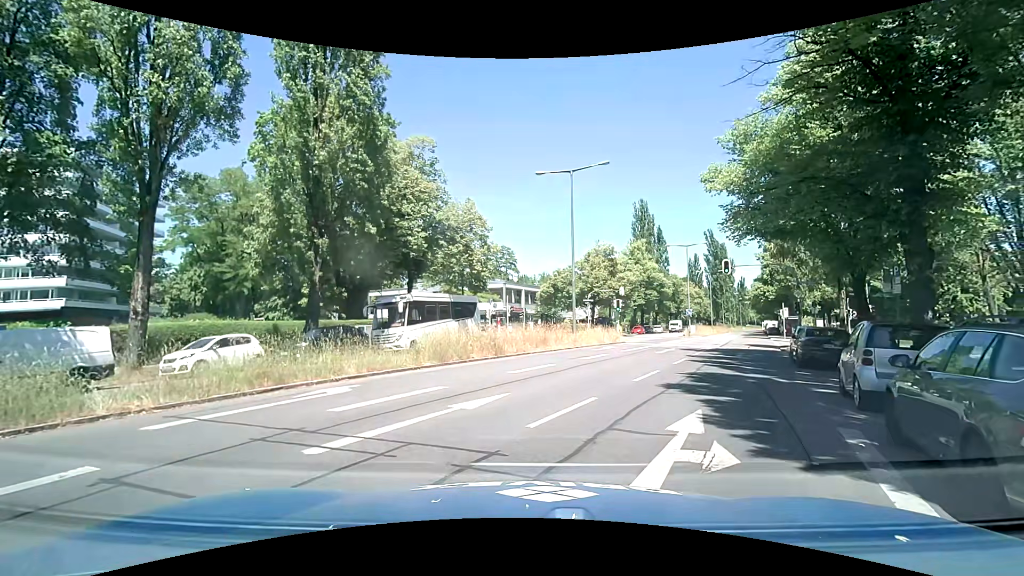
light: Day
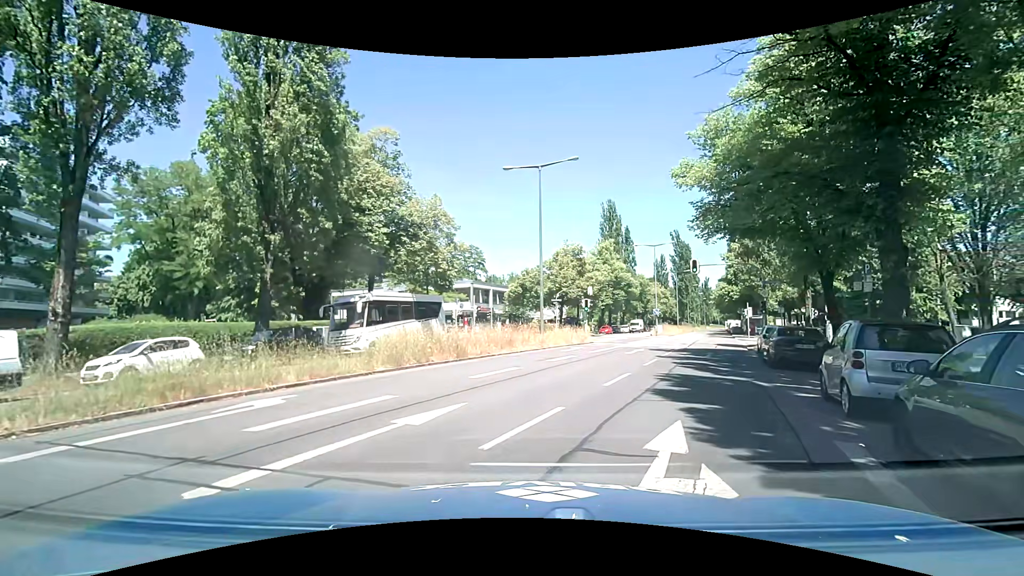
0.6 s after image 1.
(0.0, +1.1) m; +2°
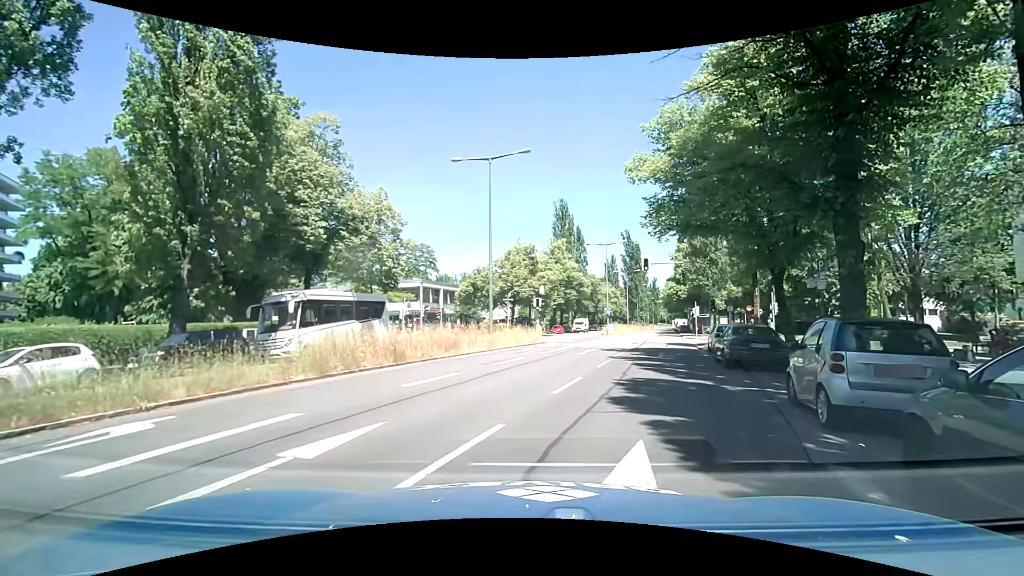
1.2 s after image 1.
(0.0, +1.4) m; +5°
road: secondary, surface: asphalt
